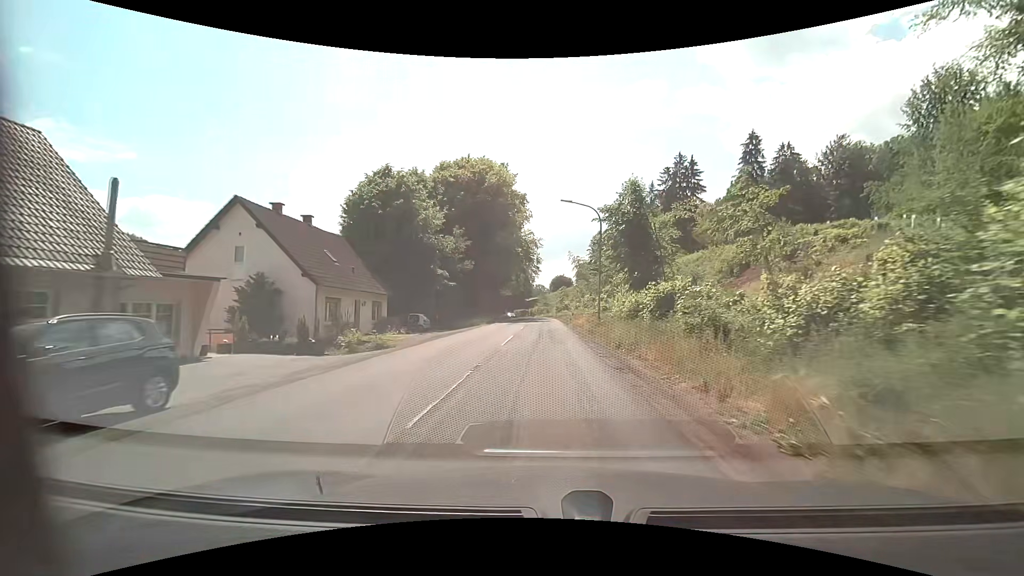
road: secondary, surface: asphalt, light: Day
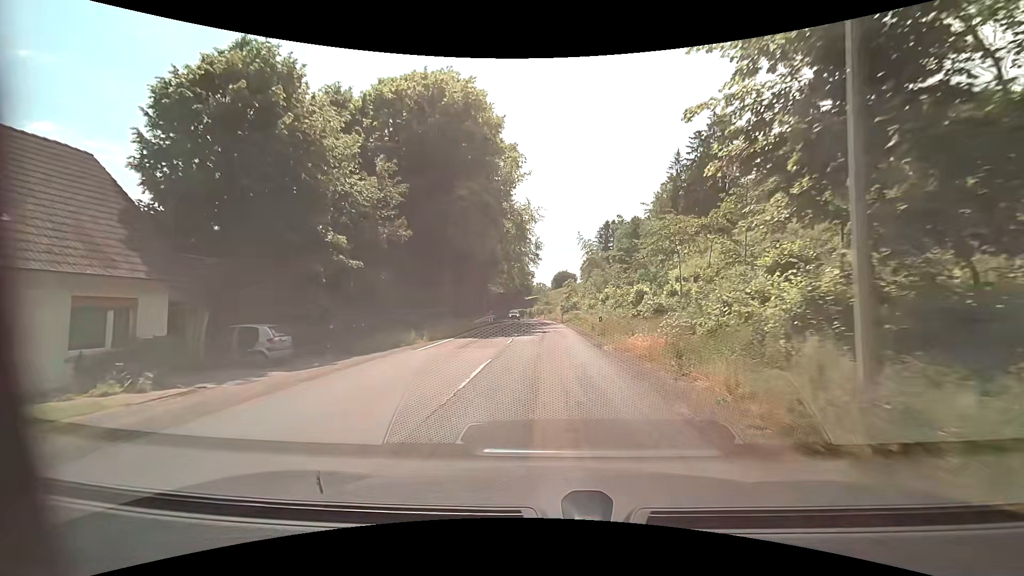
(0.0, +22.7) m; 0°
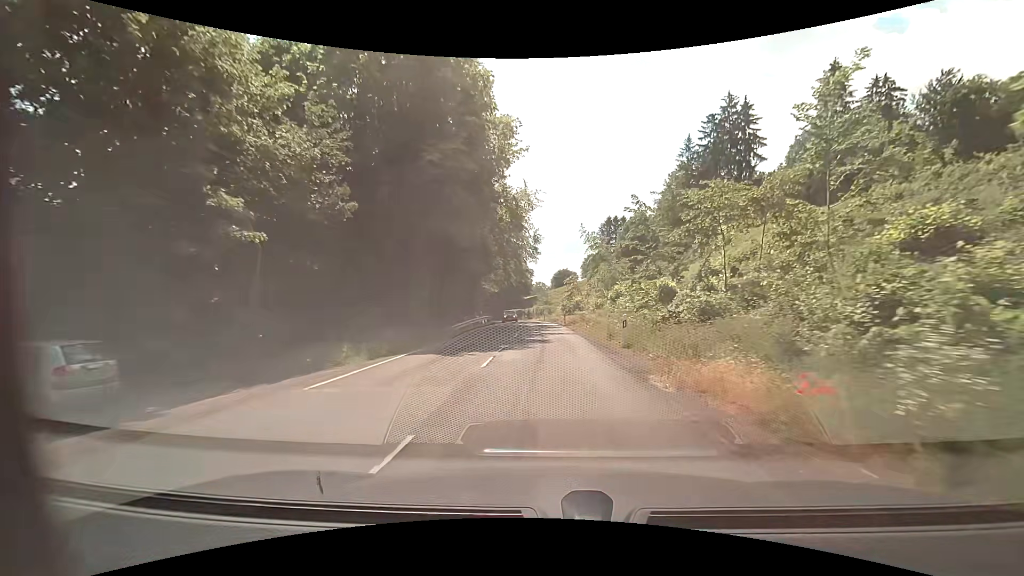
(0.0, +7.6) m; 0°
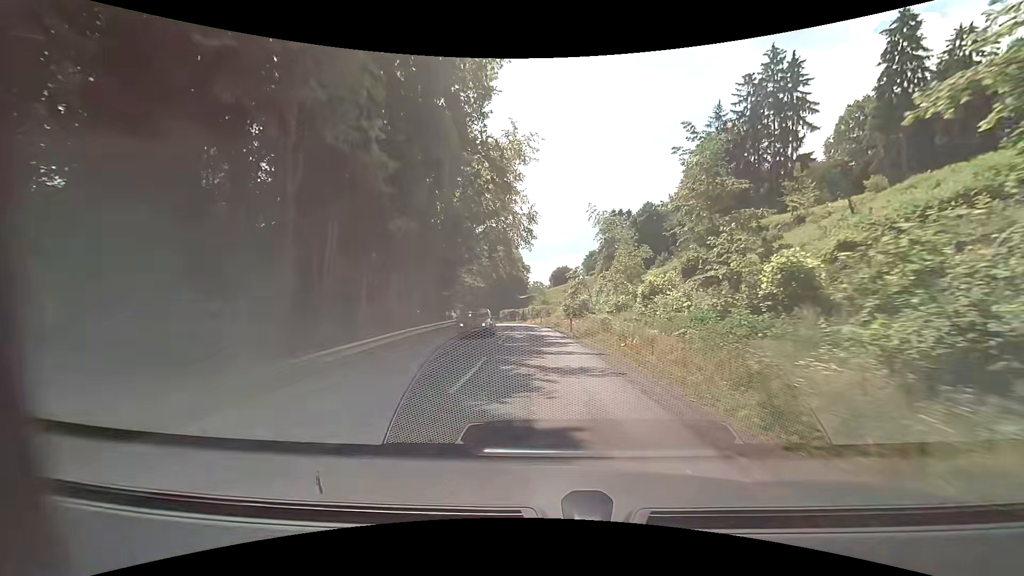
(+0.1, +15.2) m; 0°
